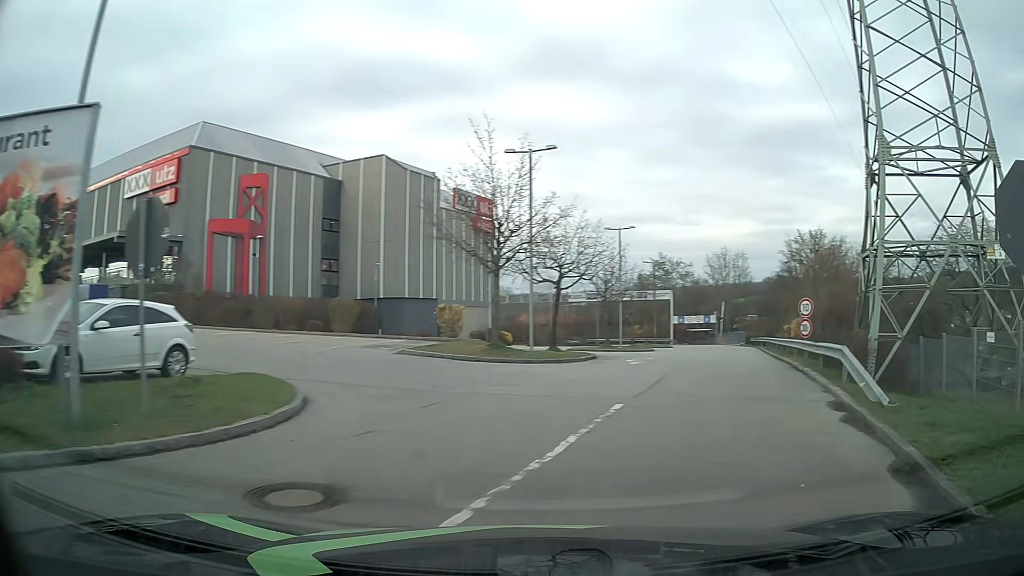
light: Day
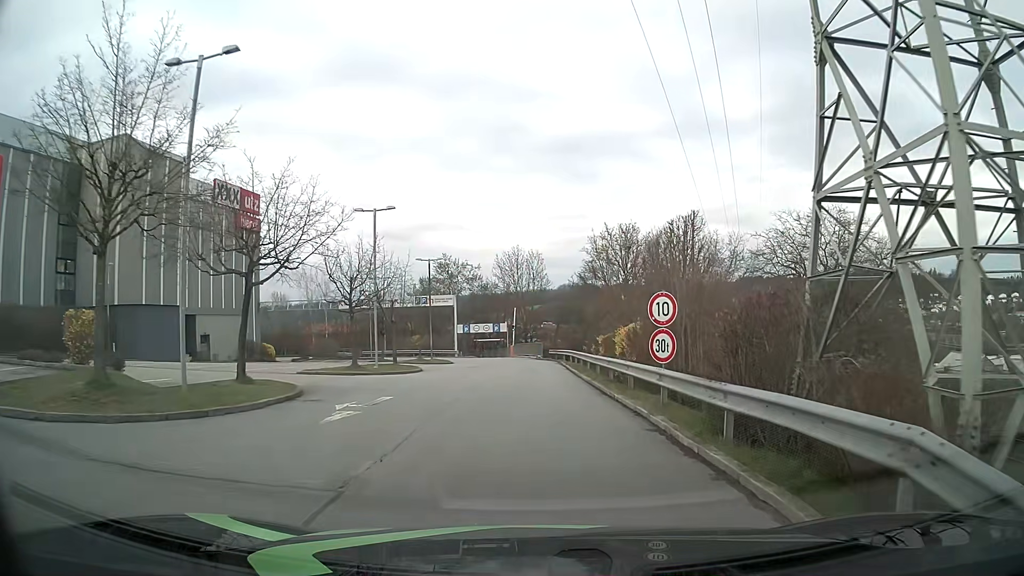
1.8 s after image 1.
(+1.9, +9.7) m; +15°
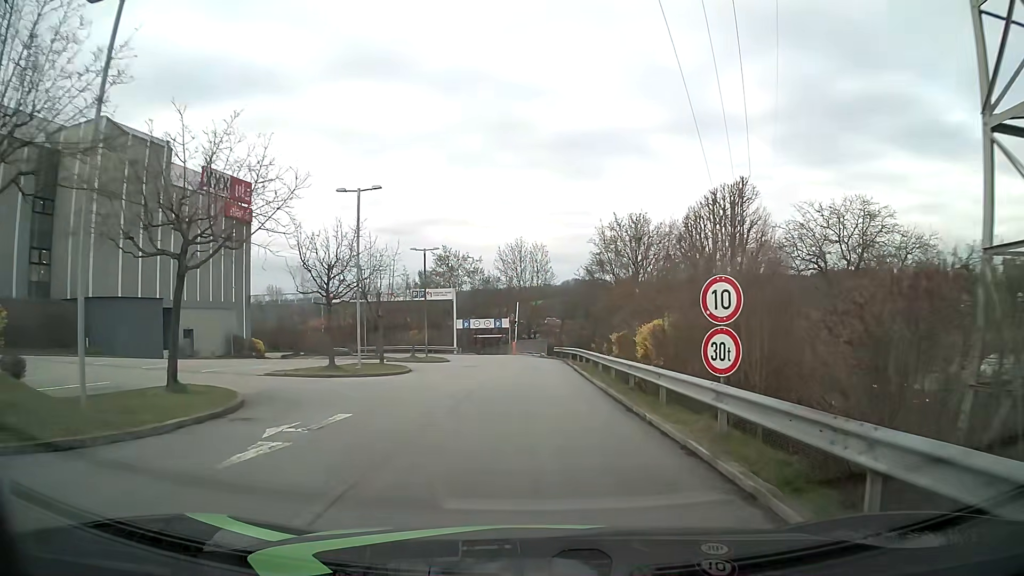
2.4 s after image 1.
(0.0, +3.6) m; -1°
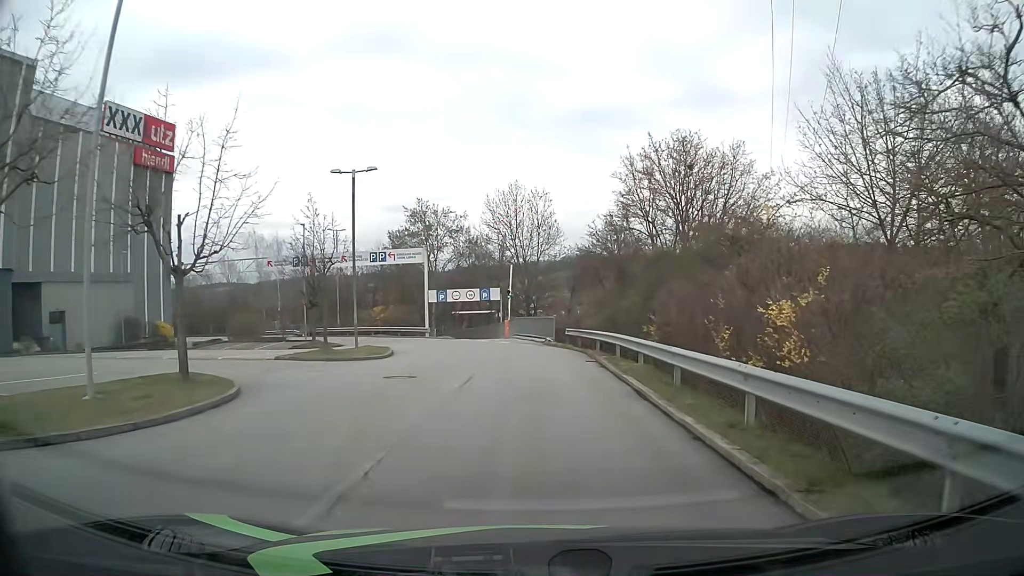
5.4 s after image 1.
(+0.1, +16.8) m; 0°
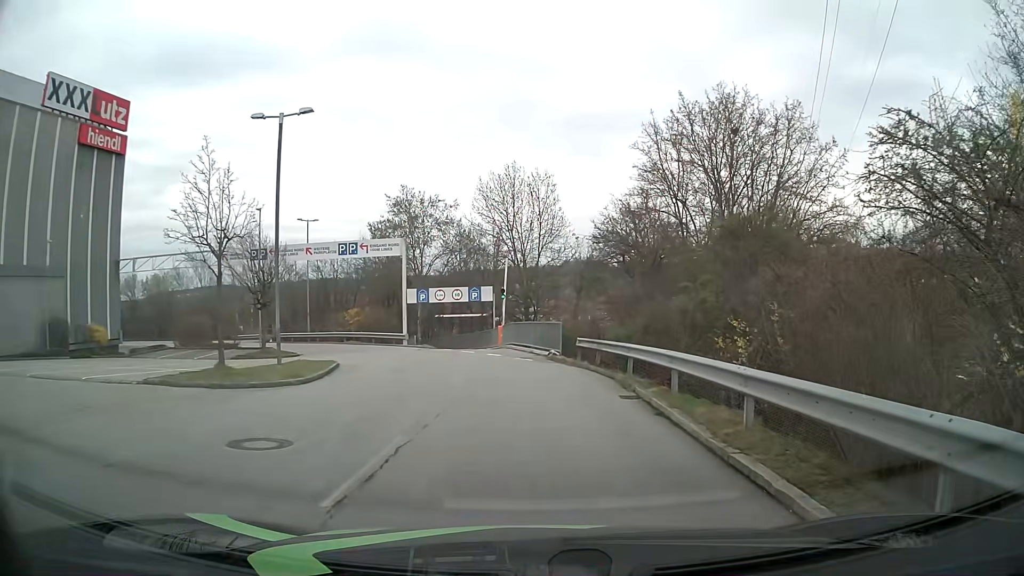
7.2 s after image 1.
(0.0, +7.9) m; 0°
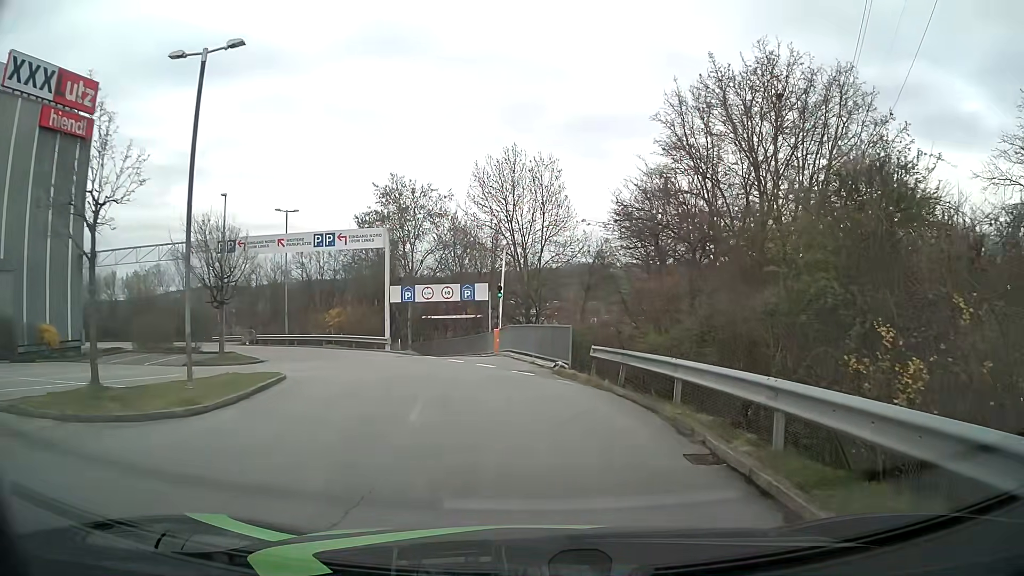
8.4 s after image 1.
(0.0, +5.0) m; 0°
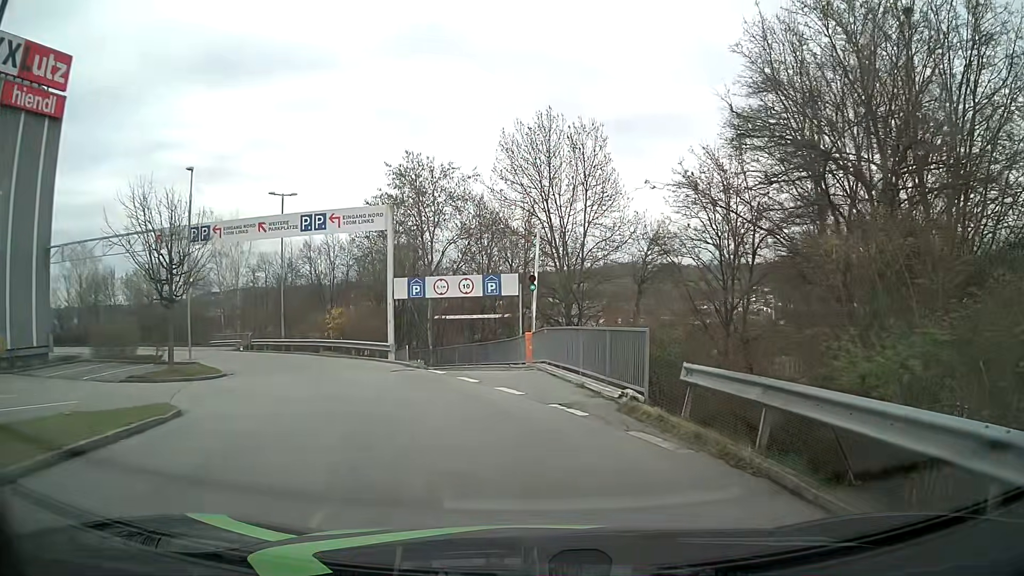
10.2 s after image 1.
(-0.1, +7.2) m; -3°
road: service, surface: asphalt
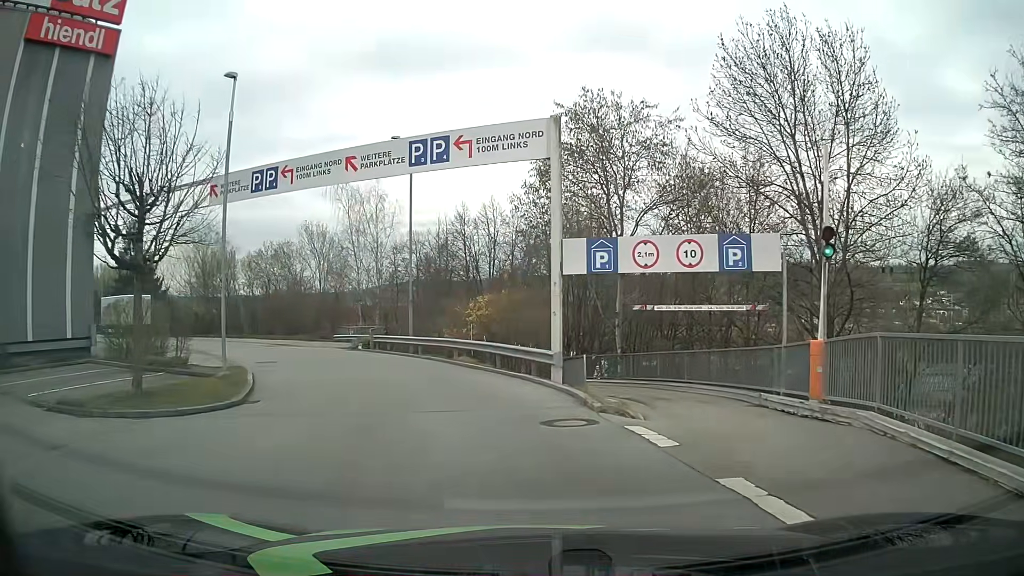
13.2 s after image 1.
(-1.5, +11.1) m; -15°
(-1, +10) (-4, +20) (-8, +28) (-15, +36) (-22, +43) (-31, +48) (-40, +52) (-49, +57) (-57, +62) (-66, +68) m
